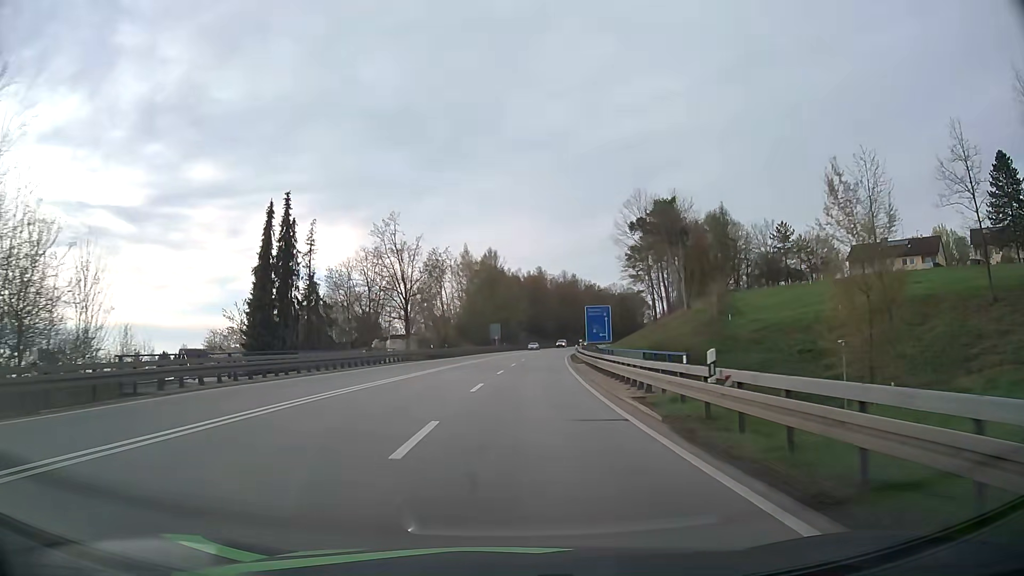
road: primary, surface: asphalt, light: Day
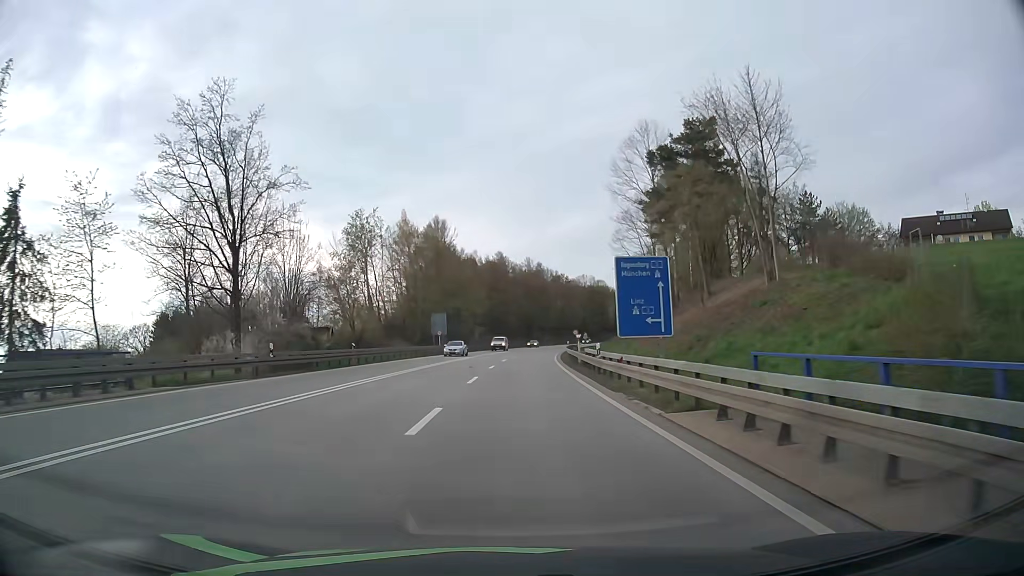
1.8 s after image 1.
(+1.0, +34.3) m; +3°
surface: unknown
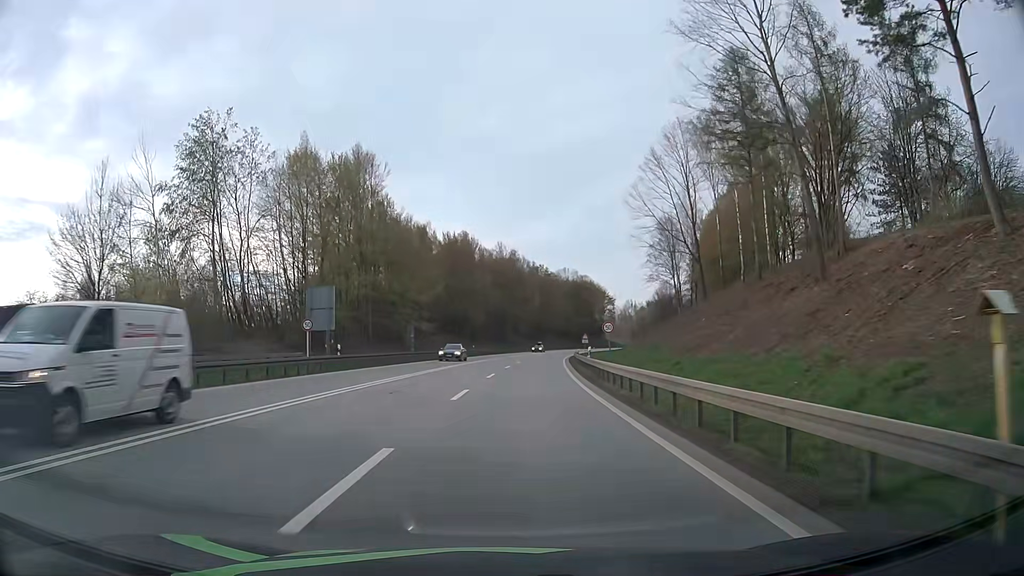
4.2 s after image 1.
(+1.0, +41.0) m; +3°
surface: asphalt
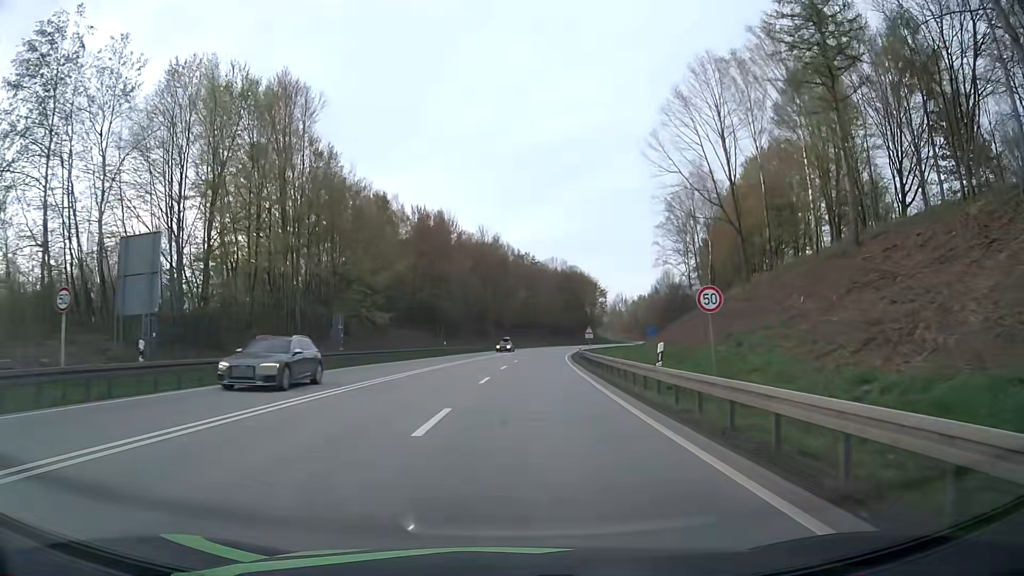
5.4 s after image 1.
(+0.1, +19.1) m; +1°
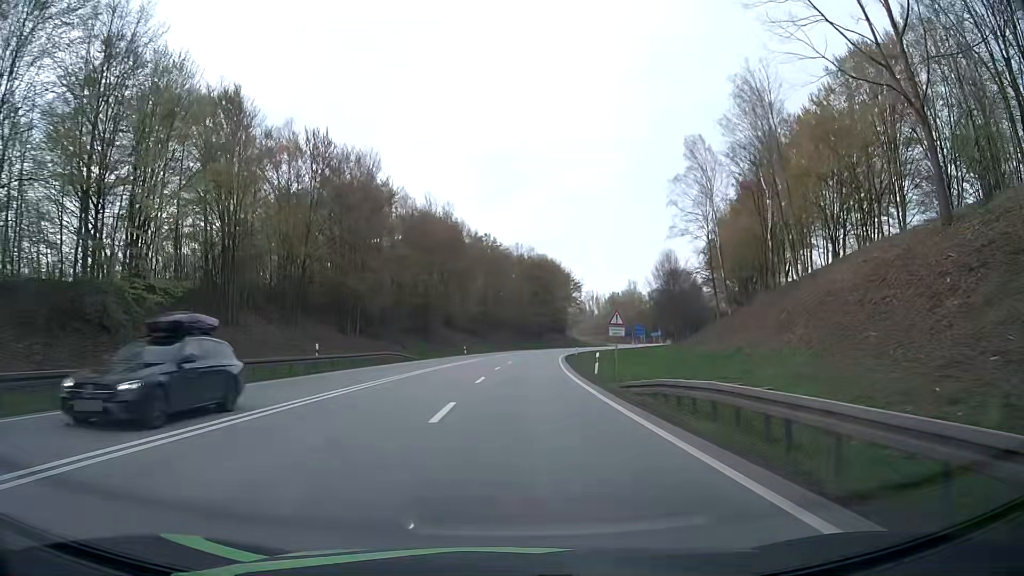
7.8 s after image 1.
(+0.9, +34.0) m; +3°
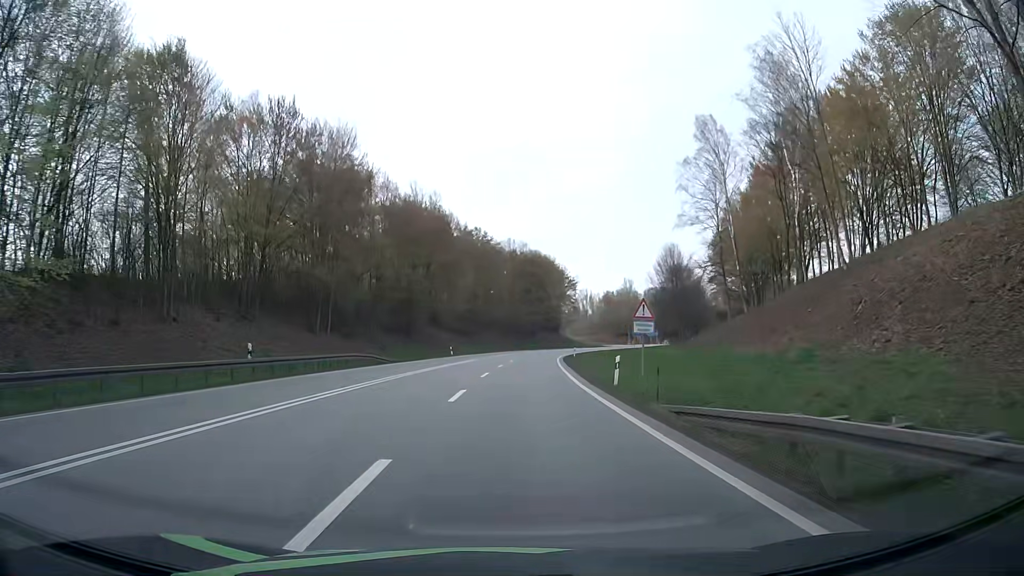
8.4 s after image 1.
(0.0, +7.8) m; +1°
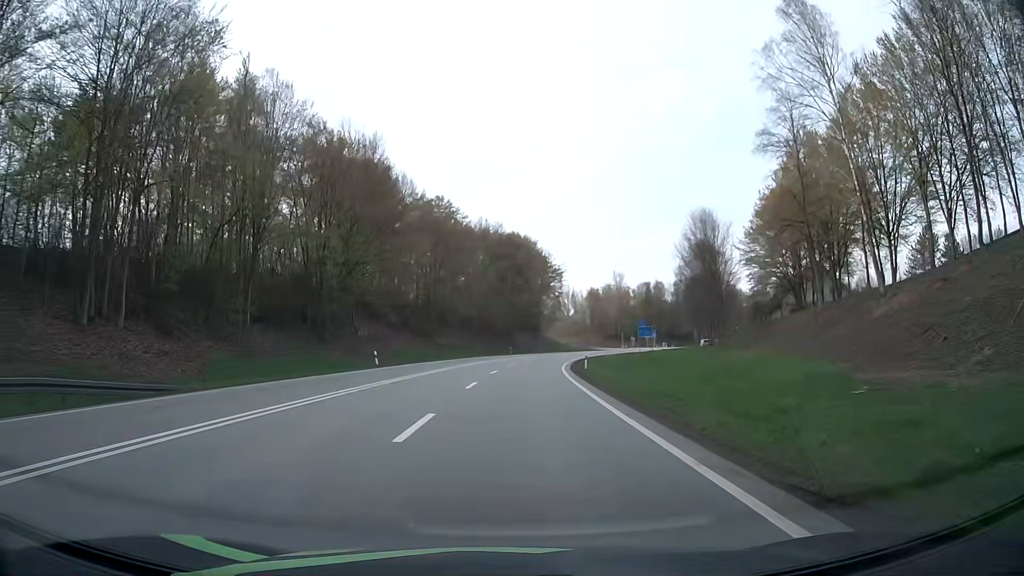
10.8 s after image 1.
(+0.4, +30.5) m; +2°
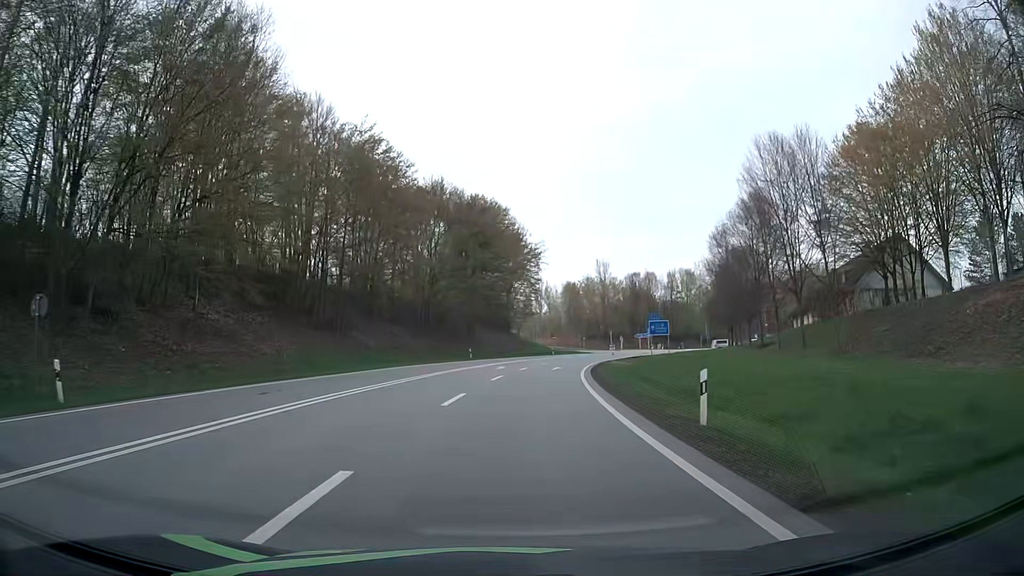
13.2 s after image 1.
(+0.6, +30.5) m; +3°
(0, +10) (0, +20) (+1, +30) (+2, +40) (+4, +50) (+6, +60) (+8, +69) (+11, +79) (+14, +88) (+18, +98) m
